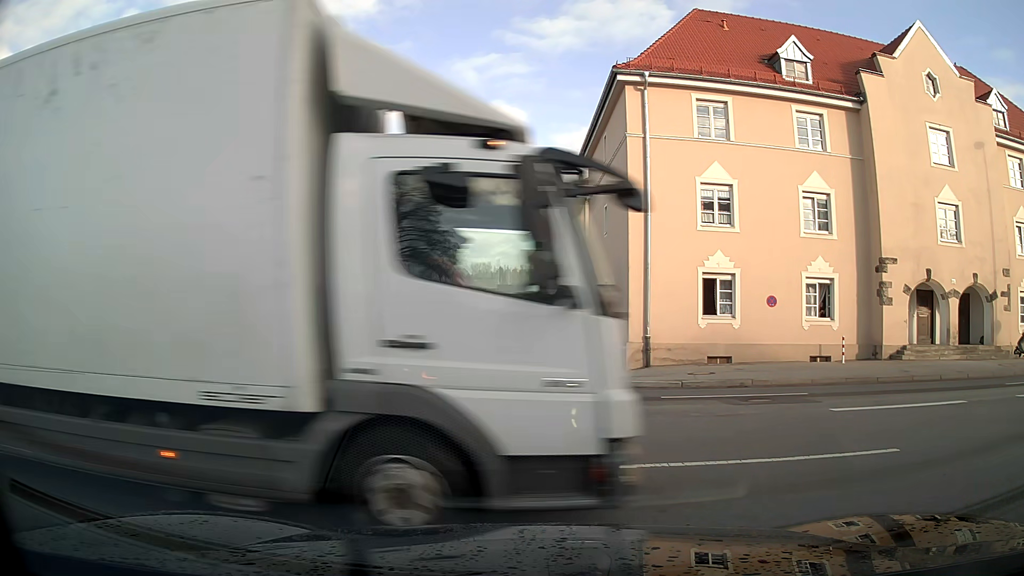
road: residential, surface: asphalt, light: Day
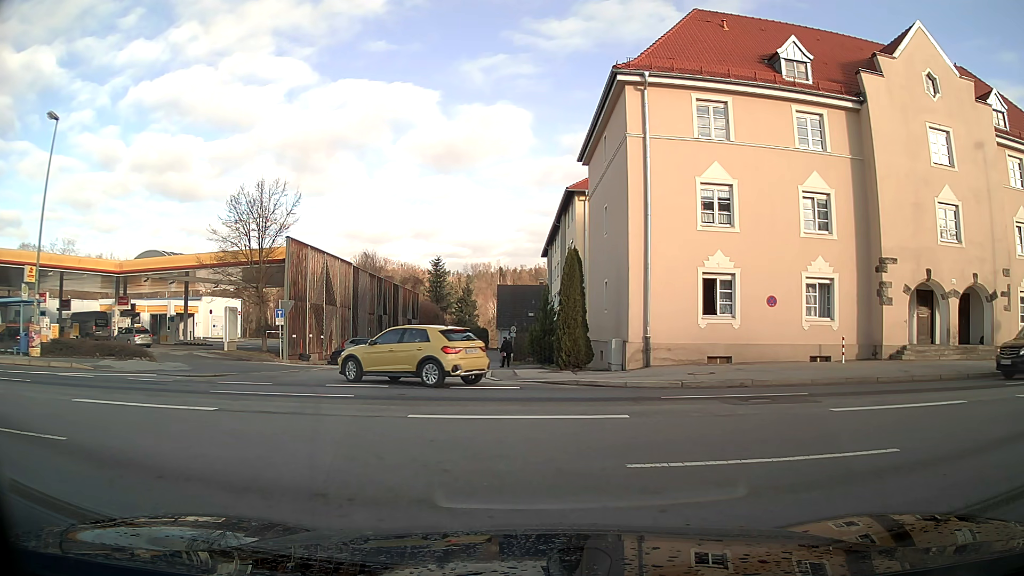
(0.0, 0.0) m; 0°
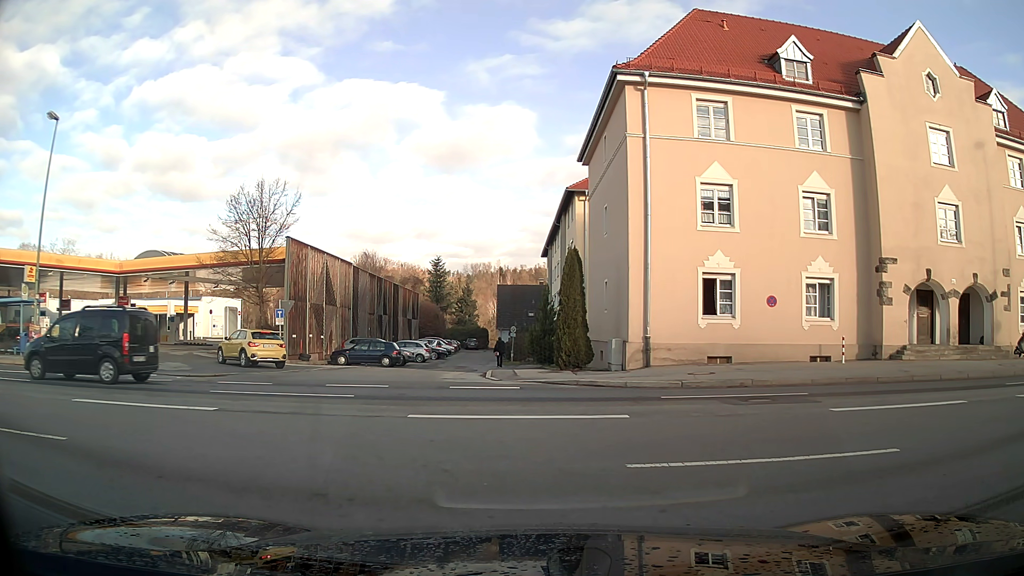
(0.0, 0.0) m; 0°
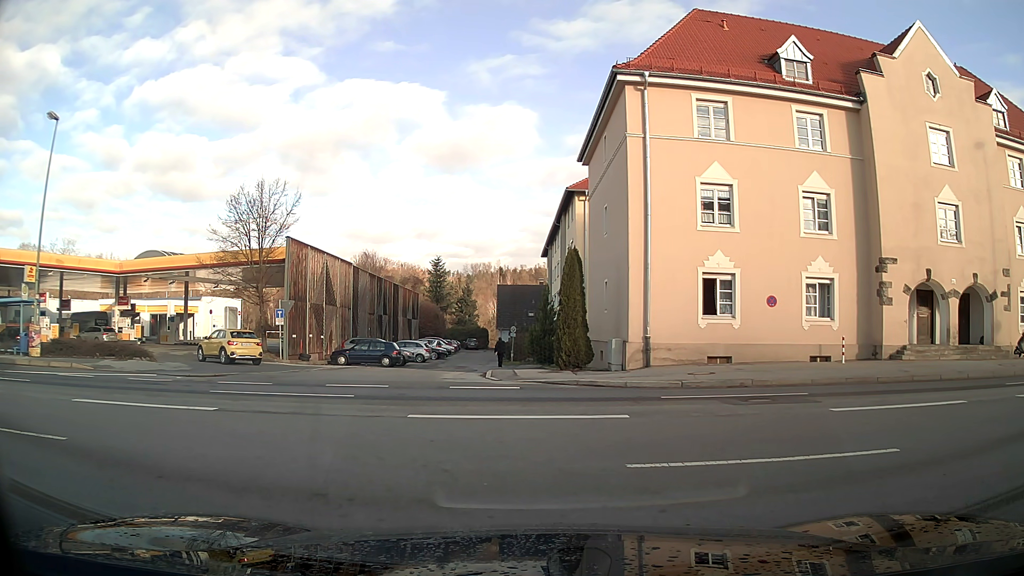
(0.0, 0.0) m; 0°
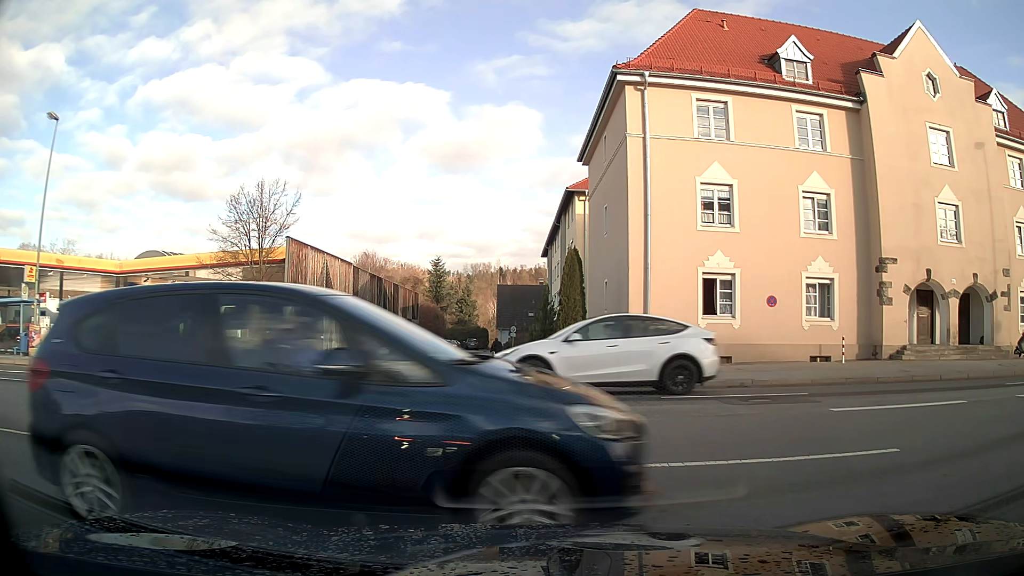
(0.0, 0.0) m; 0°
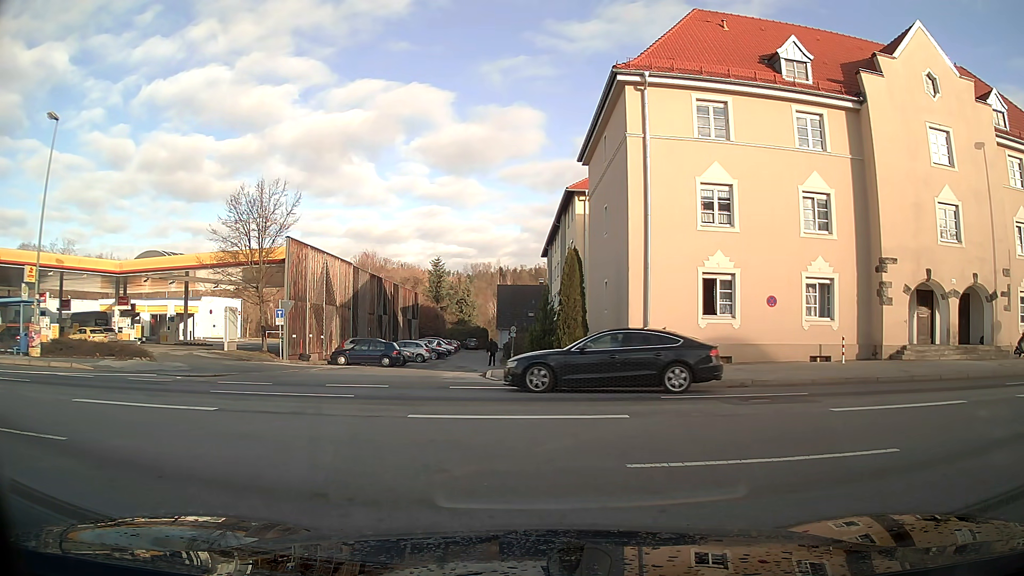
(0.0, 0.0) m; 0°
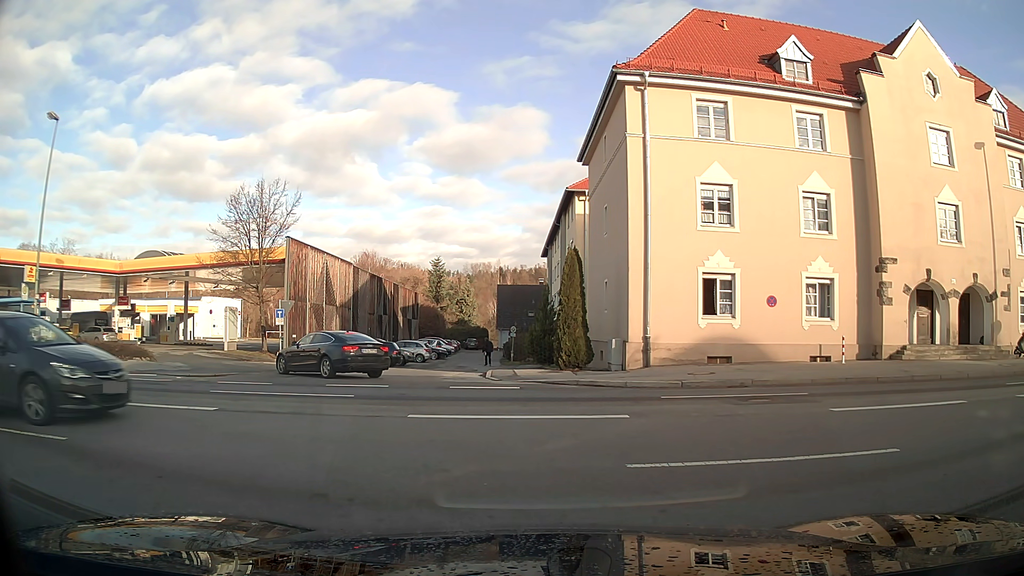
(0.0, 0.0) m; 0°
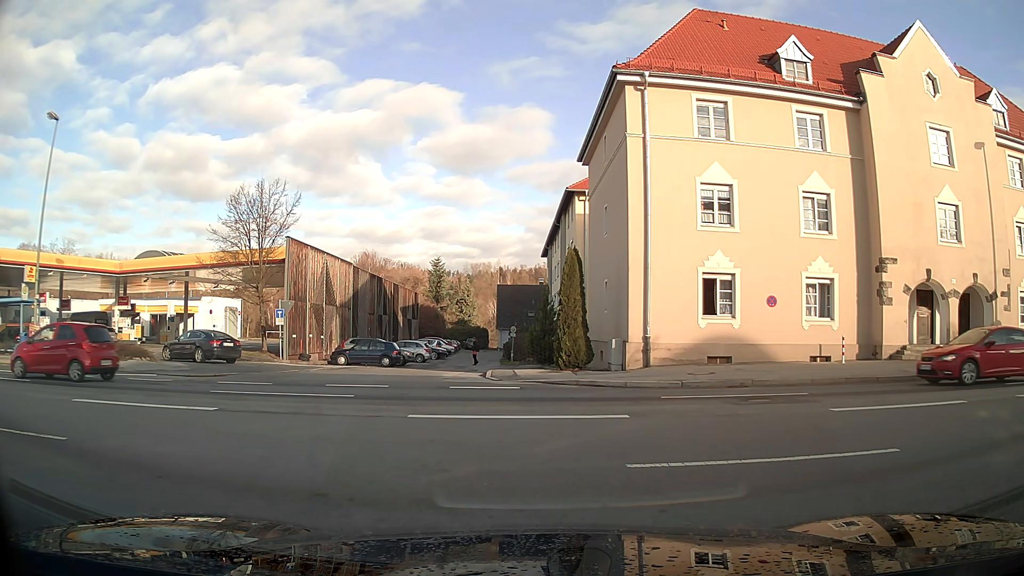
(0.0, 0.0) m; 0°
